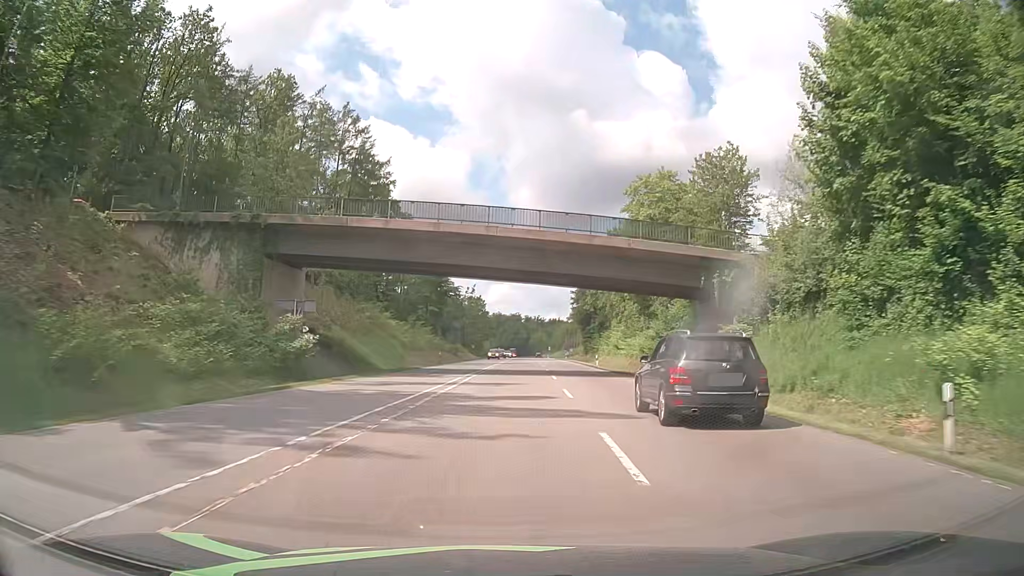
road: secondary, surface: asphalt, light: Day
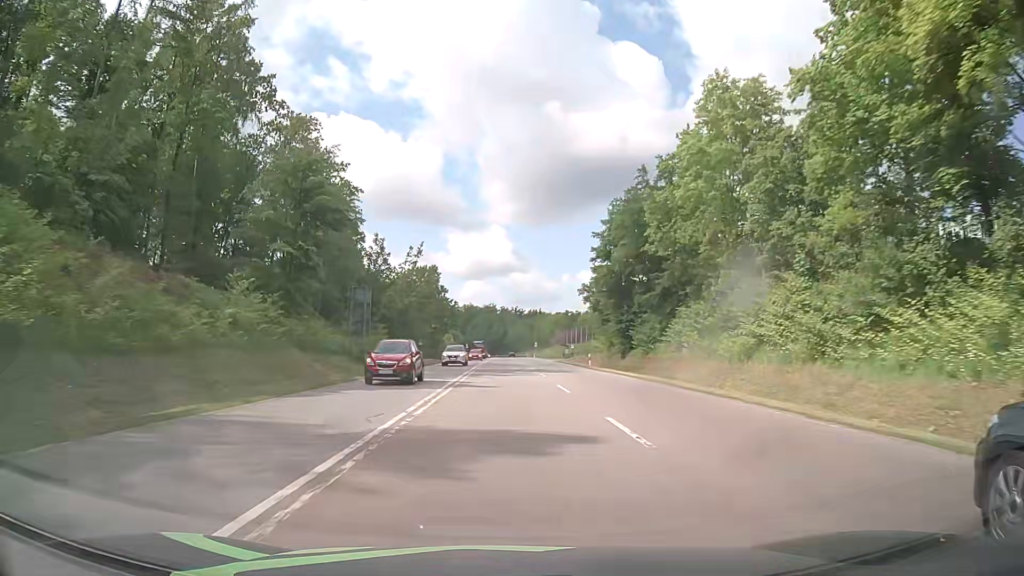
(+0.8, +55.8) m; +2°
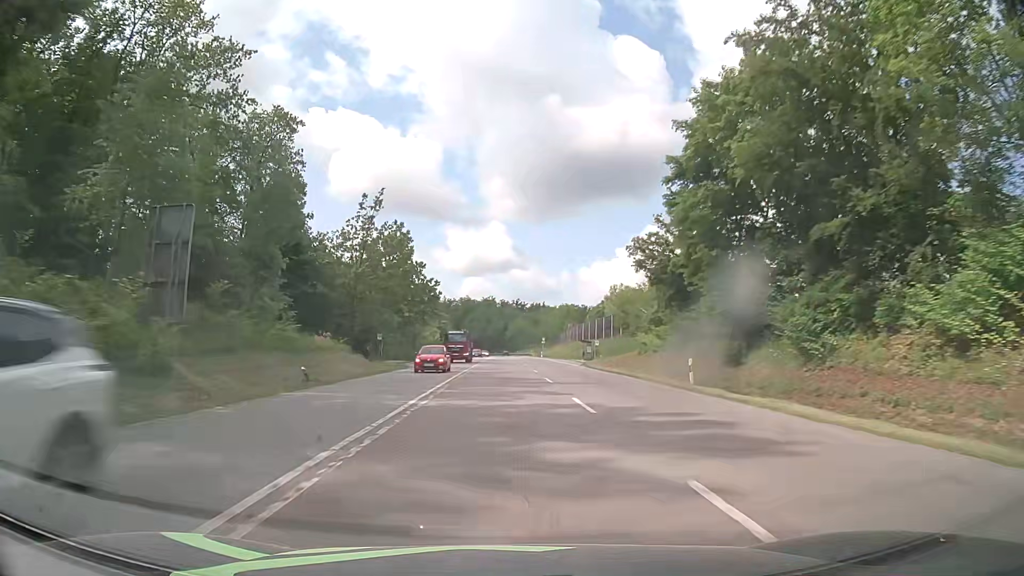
(+0.2, +30.0) m; +1°
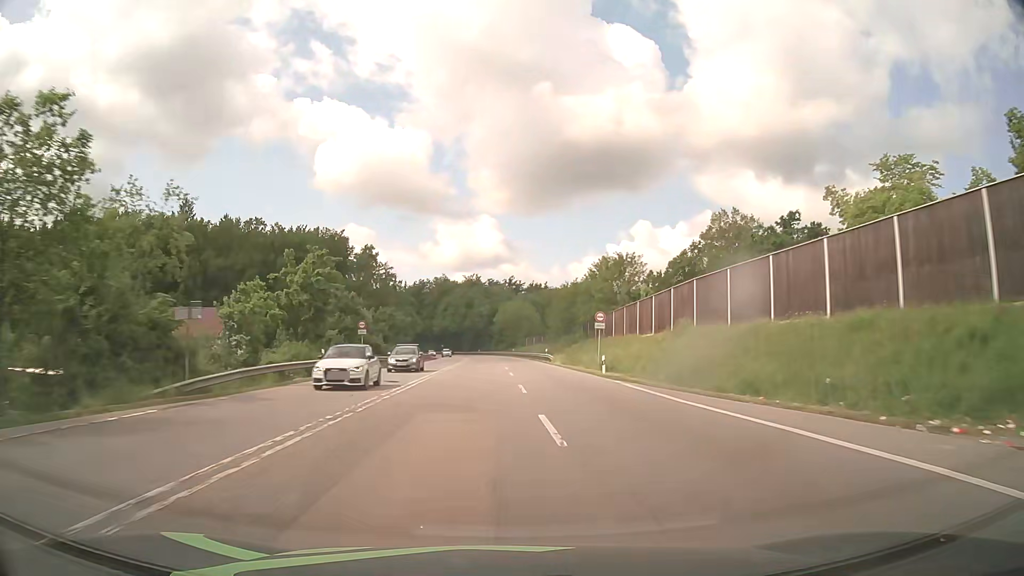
(+0.2, +79.3) m; +1°
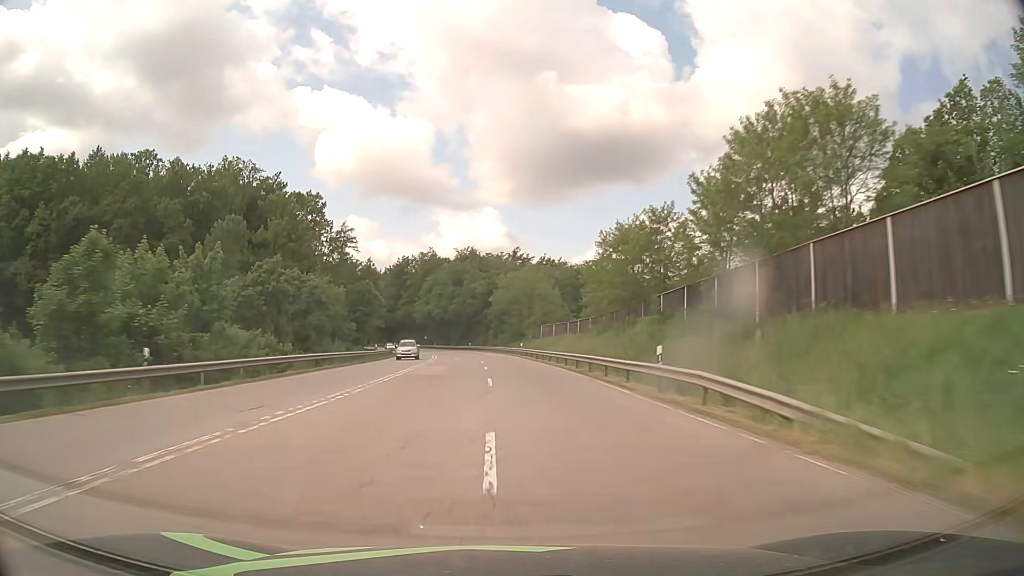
(0.0, +49.1) m; 0°
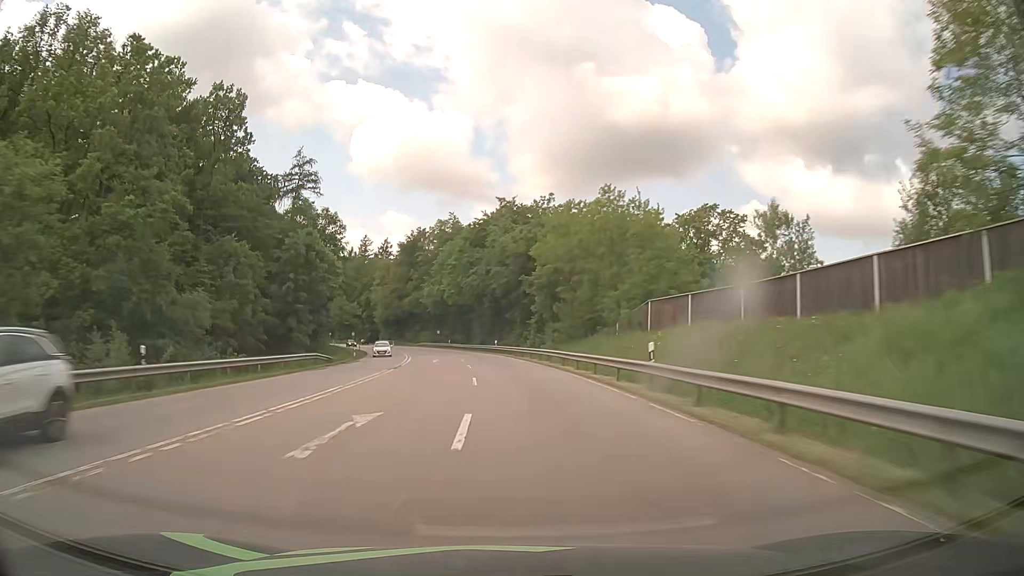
(-1.0, +48.7) m; -3°
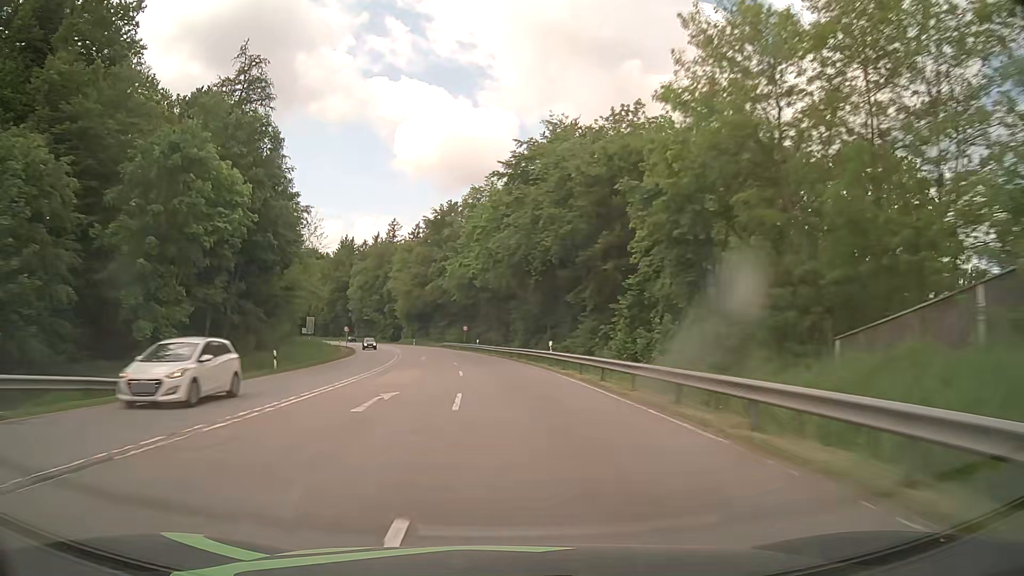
(-1.0, +31.2) m; -4°
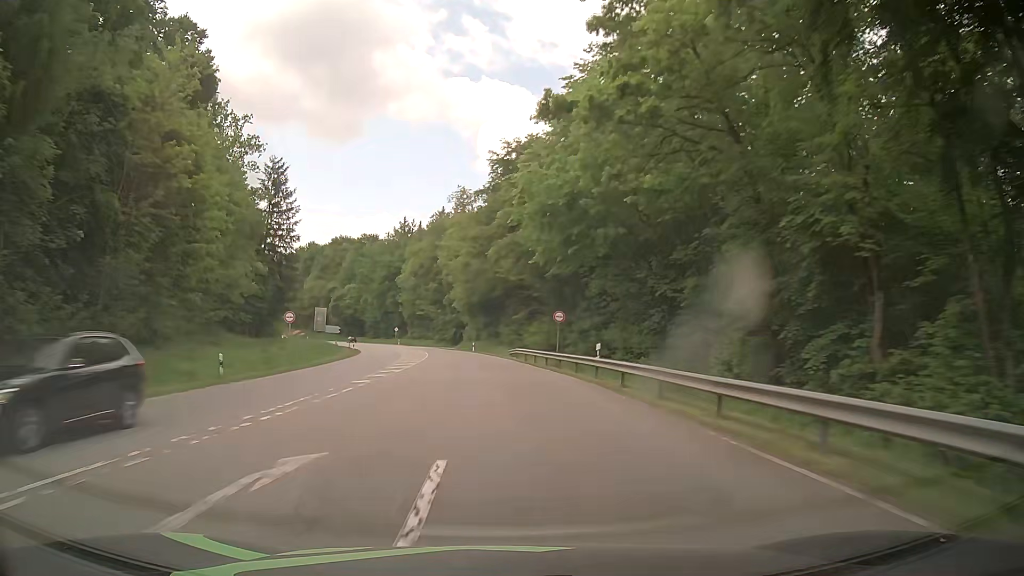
(-3.2, +45.3) m; -8°
(0, +10) (0, +20) (-1, +30) (-2, +40) (-3, +50) (-4, +60) (-6, +70) (-8, +79) (-10, +89) (-13, +99) m
